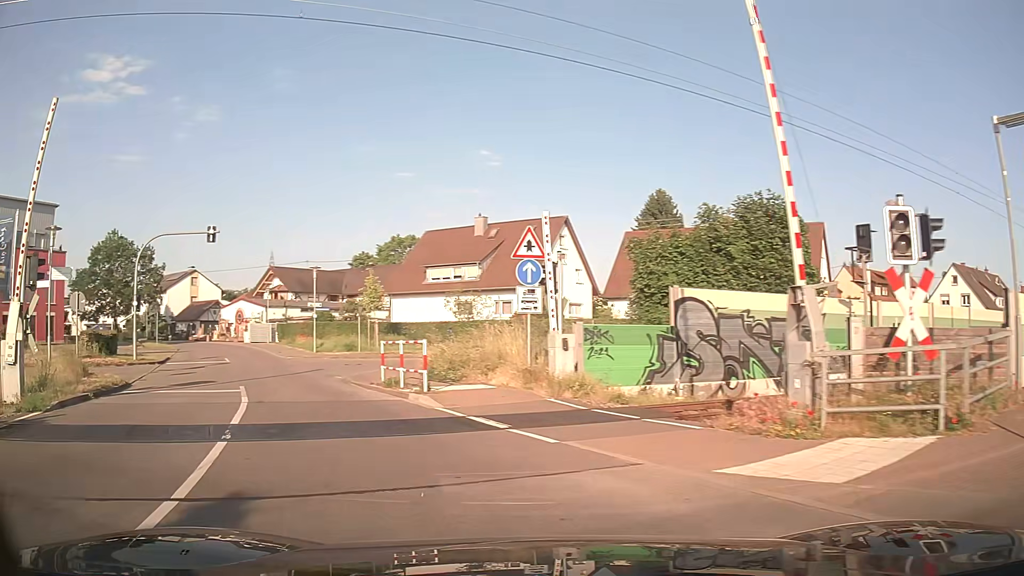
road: unclassified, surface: asphalt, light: Day
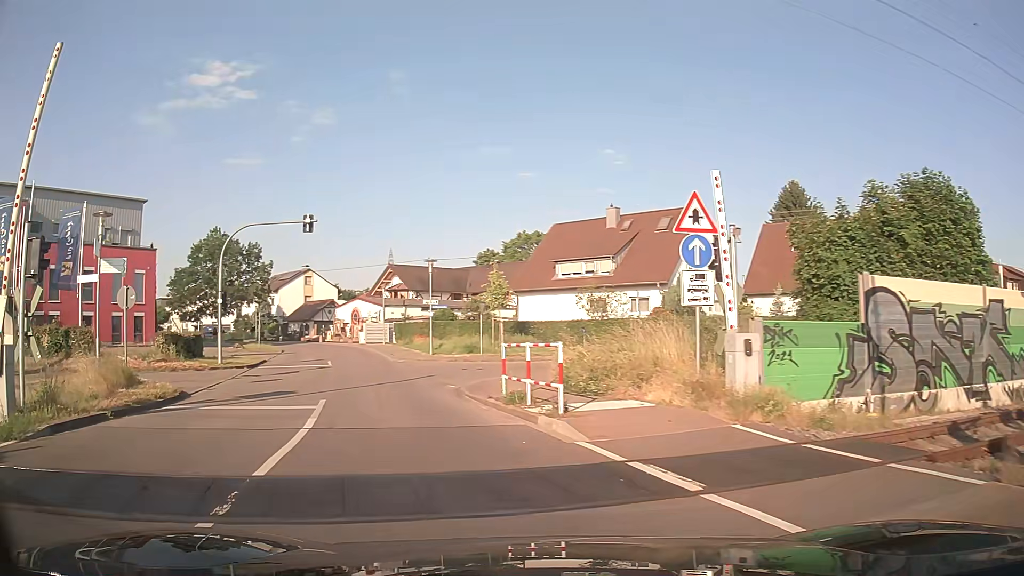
(-0.4, +3.8) m; -11°
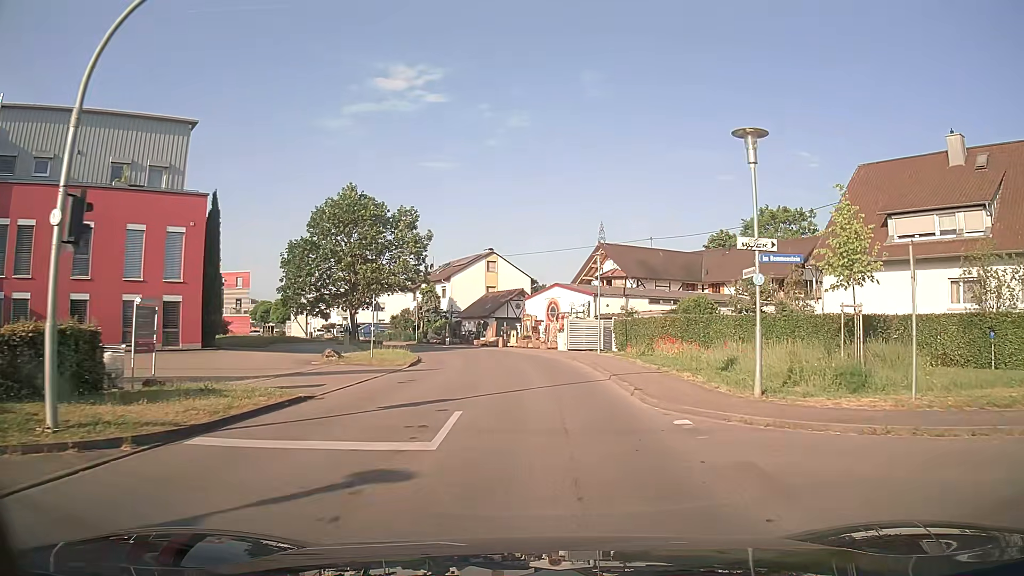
(-4.9, +21.2) m; -17°
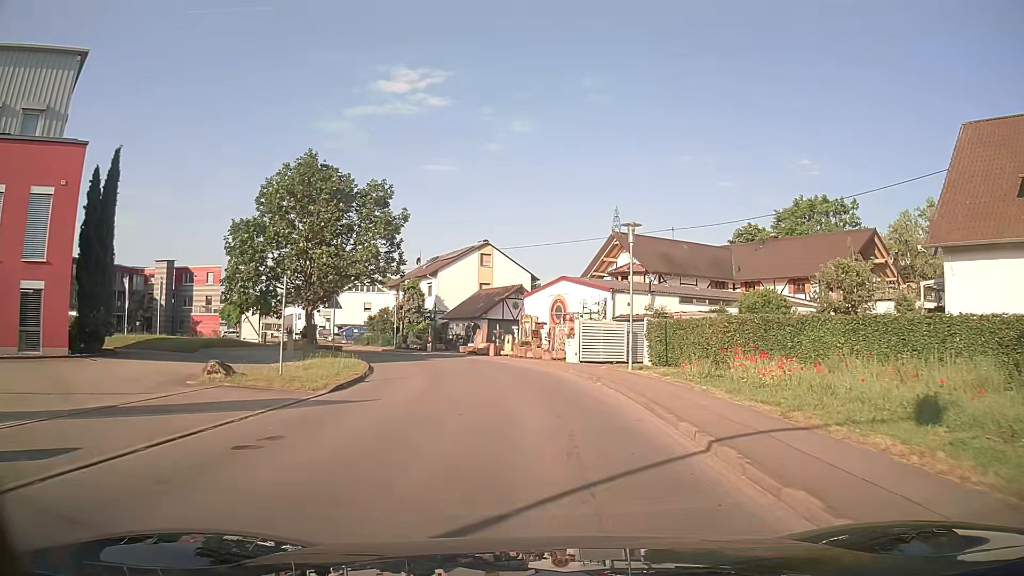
(-0.1, +10.2) m; 0°
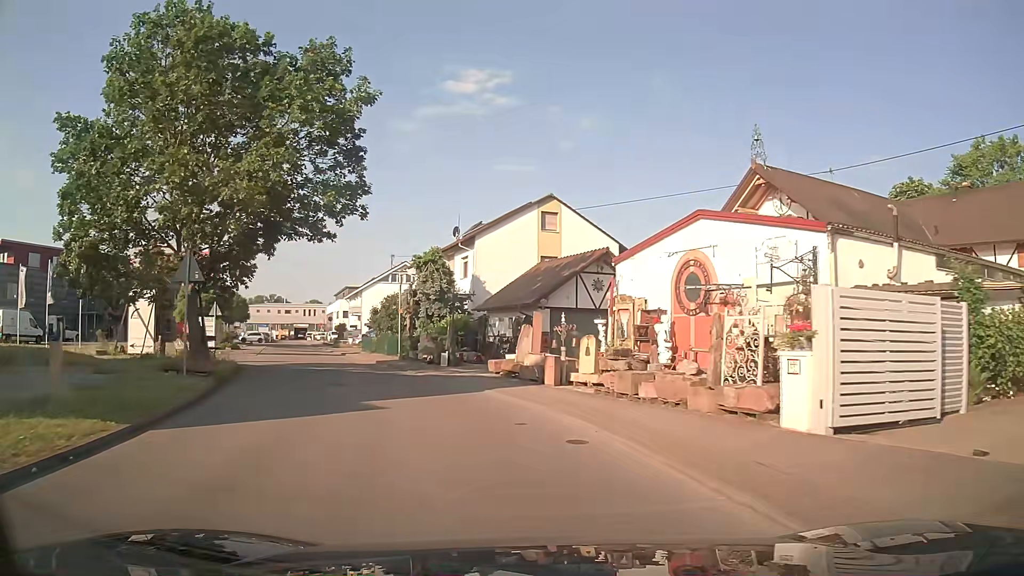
(-0.6, +21.2) m; -6°
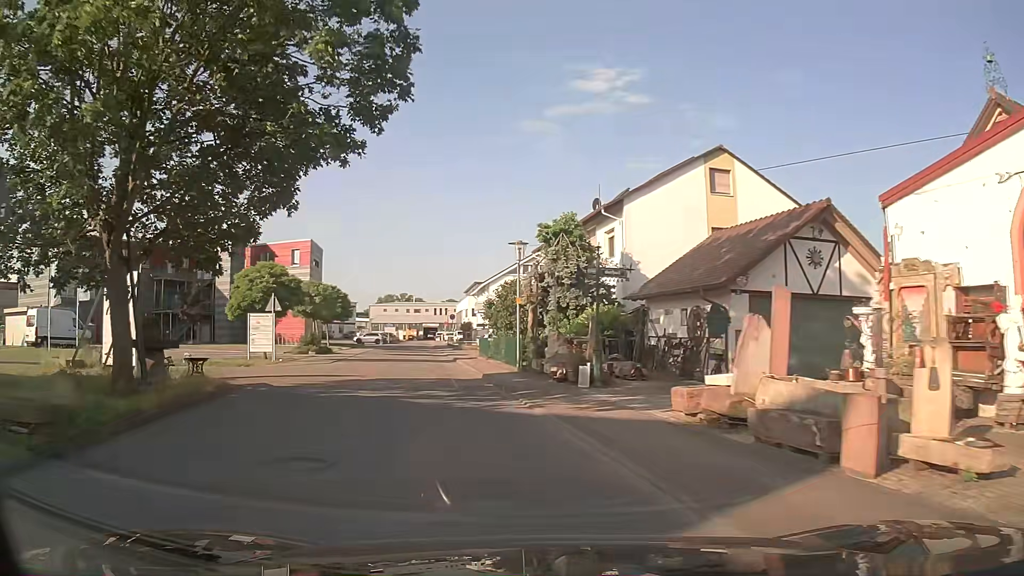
(-1.0, +10.4) m; -12°
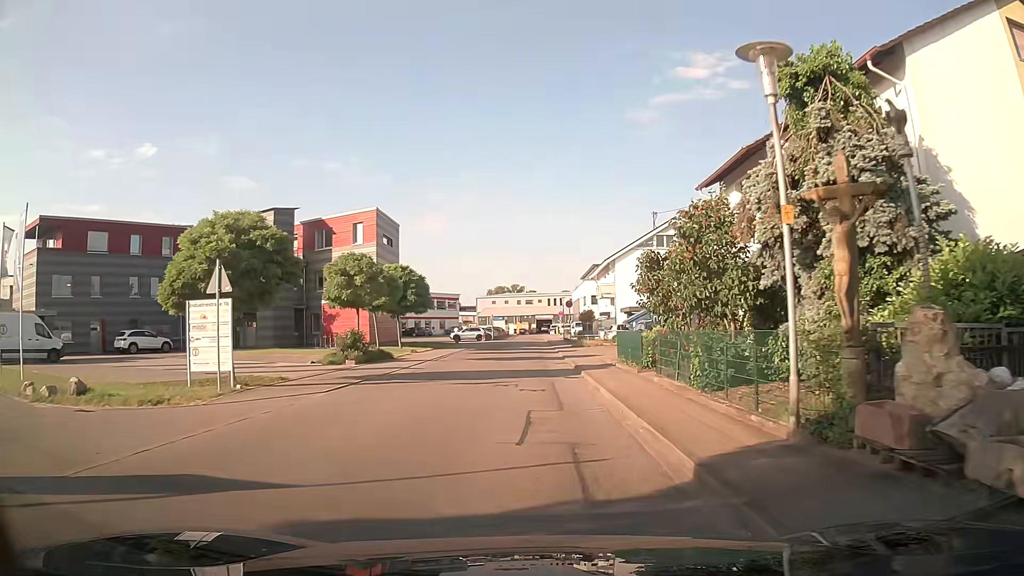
(-1.8, +15.4) m; -11°
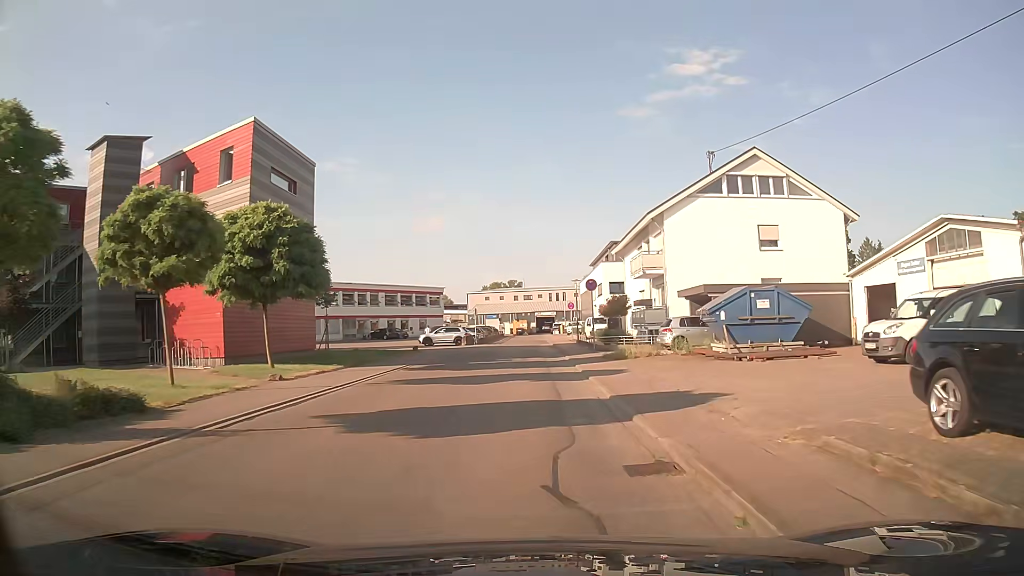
(+0.1, +21.8) m; -1°
